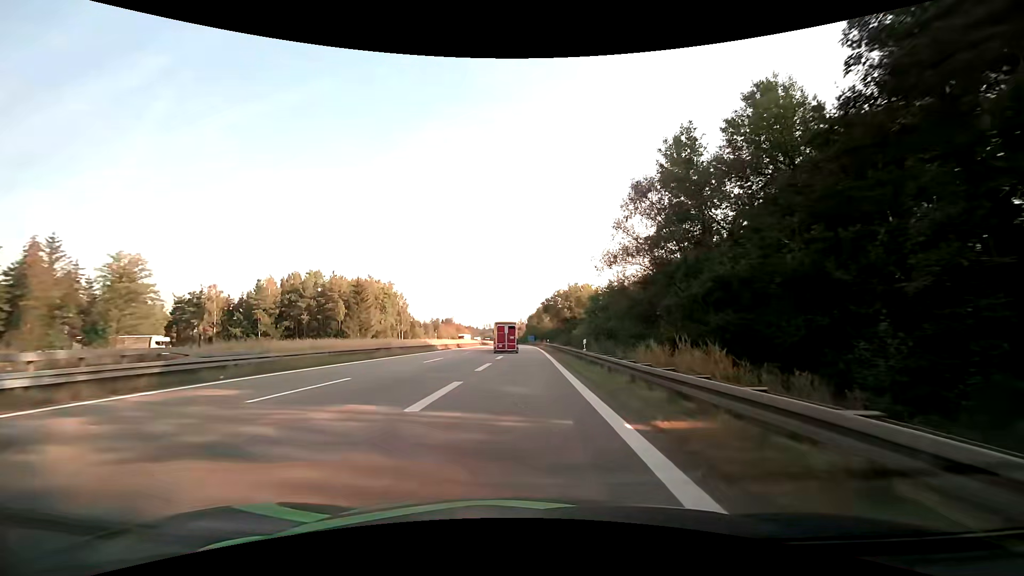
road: motorway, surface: asphalt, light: Day
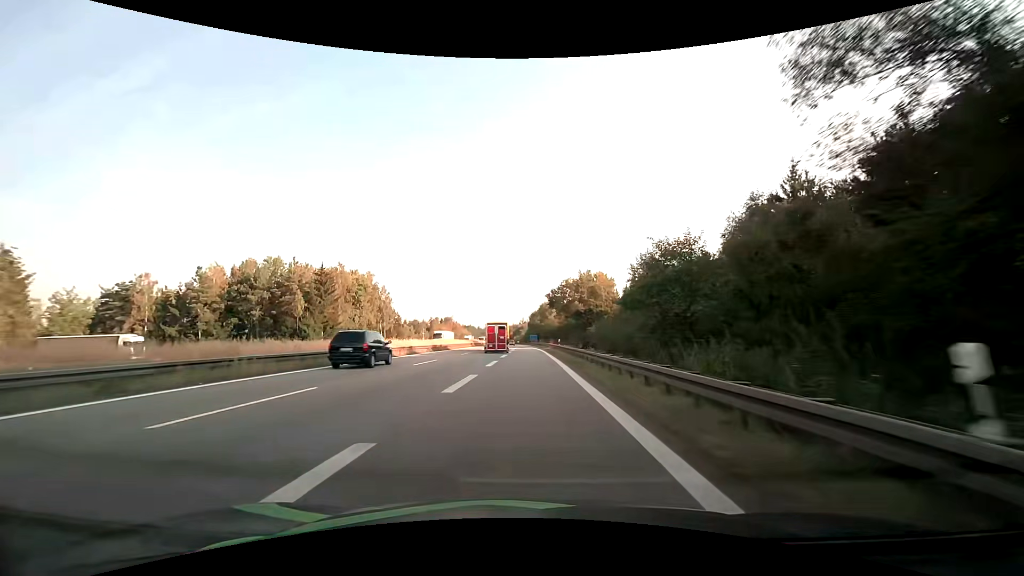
(0.0, +21.0) m; 0°
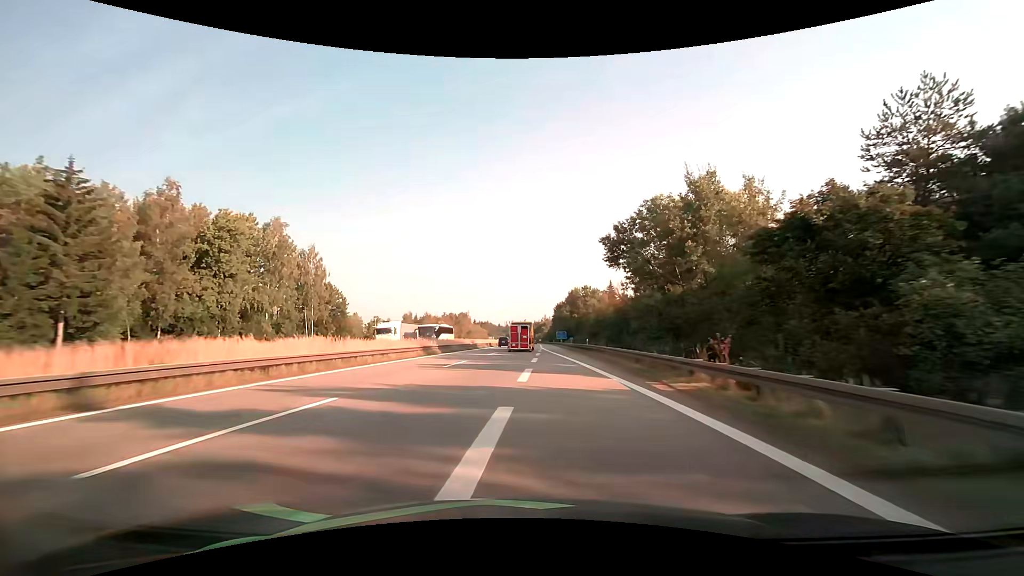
(-1.1, +56.3) m; -2°
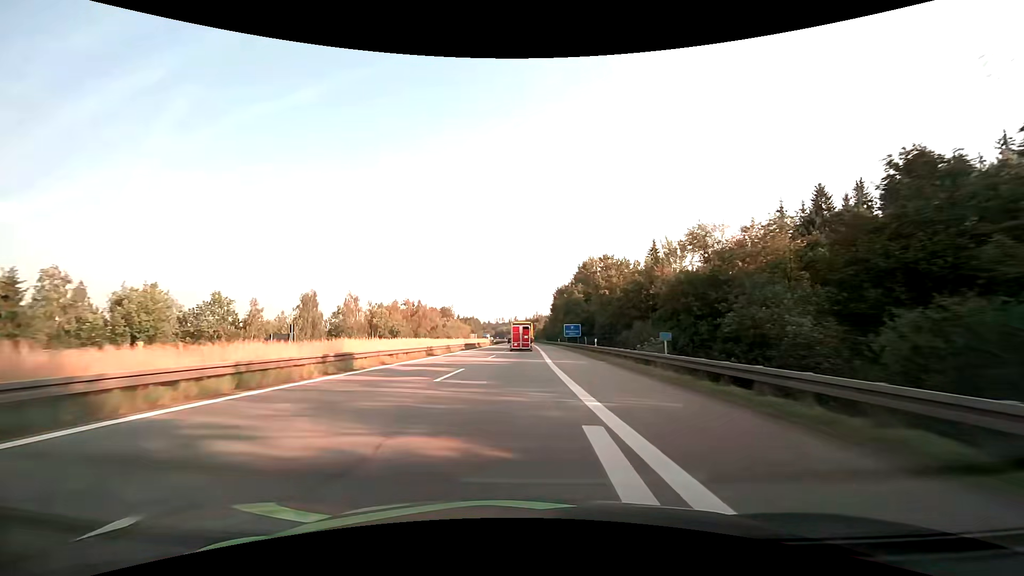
(+0.5, +60.6) m; +1°
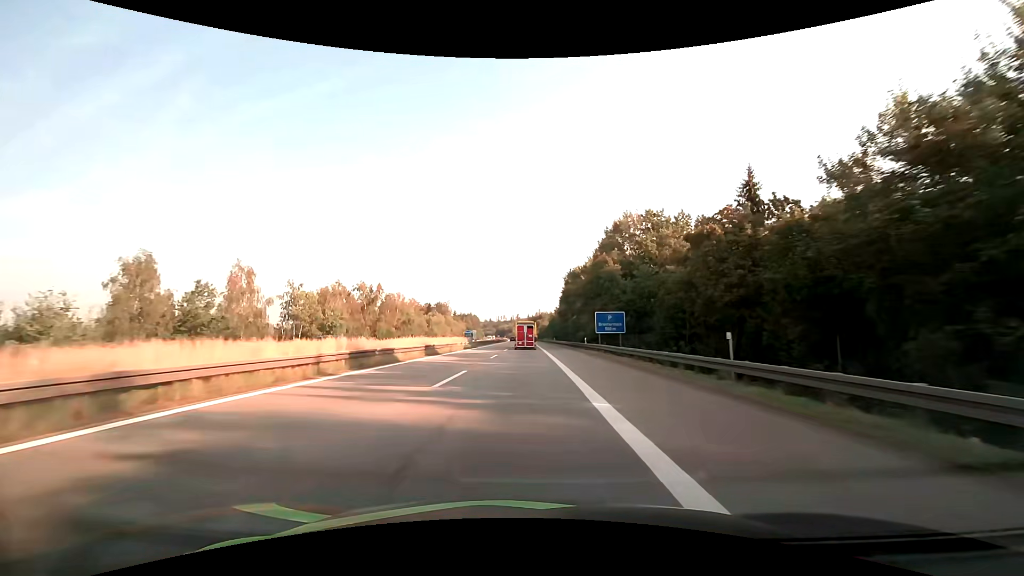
(-0.1, +37.9) m; 0°
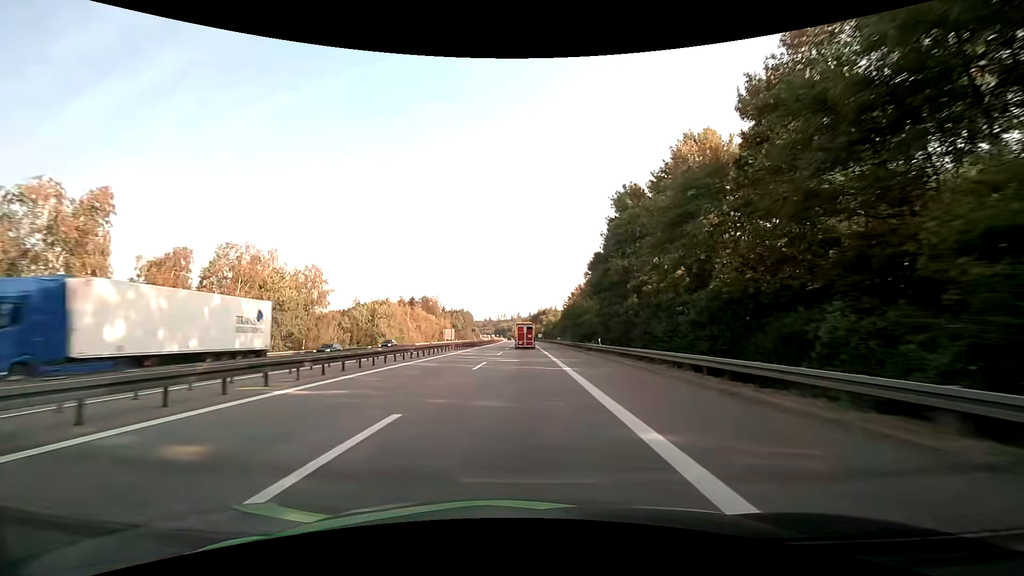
(-0.2, +63.7) m; 0°
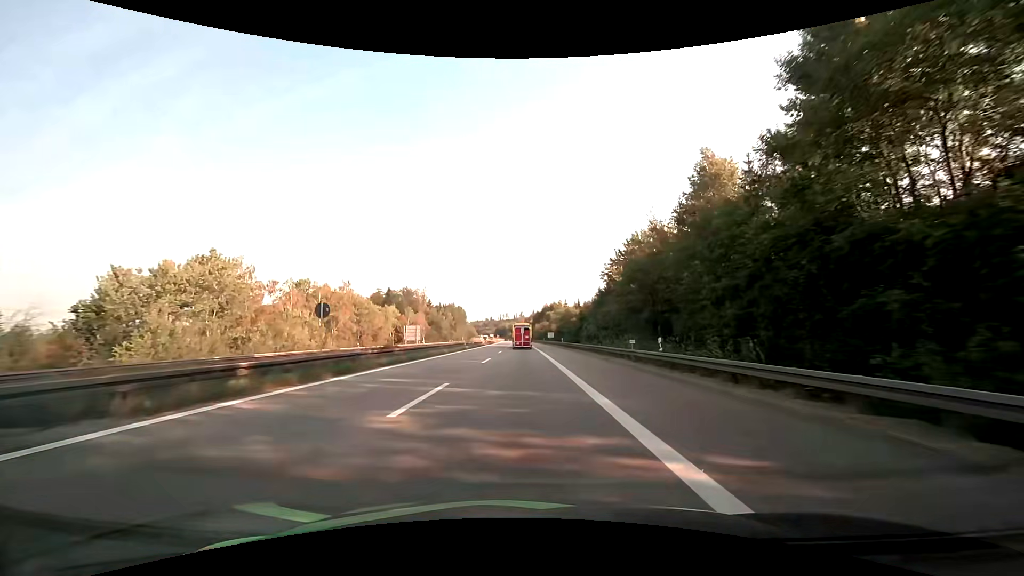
(-0.4, +65.4) m; -1°
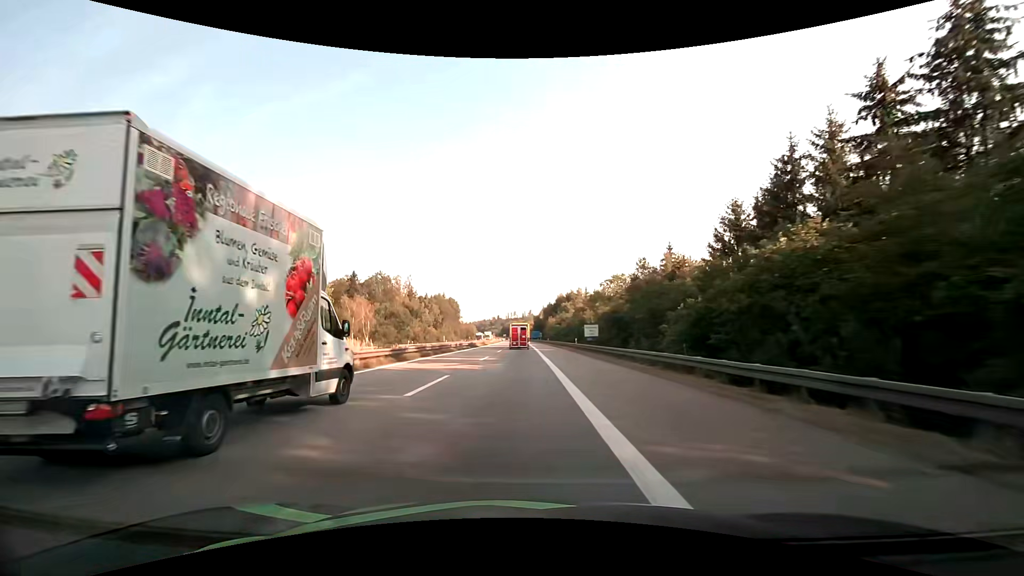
(+0.1, +68.4) m; -1°
(0, +10) (0, +20) (0, +30) (0, +40) (0, +50) (0, +60) (0, +70) (0, +80) (0, +90) (0, +100) m
